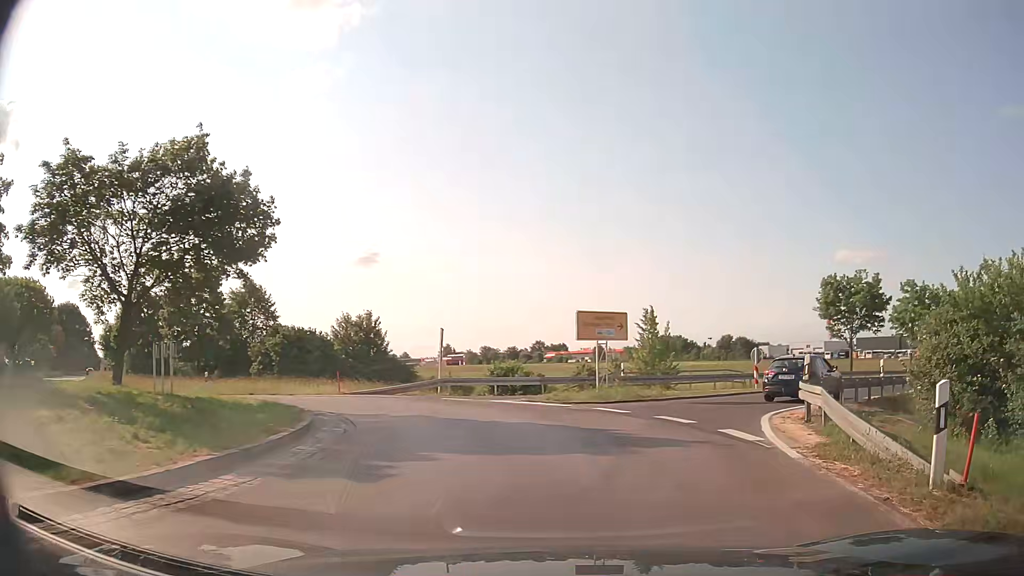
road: secondary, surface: asphalt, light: Day
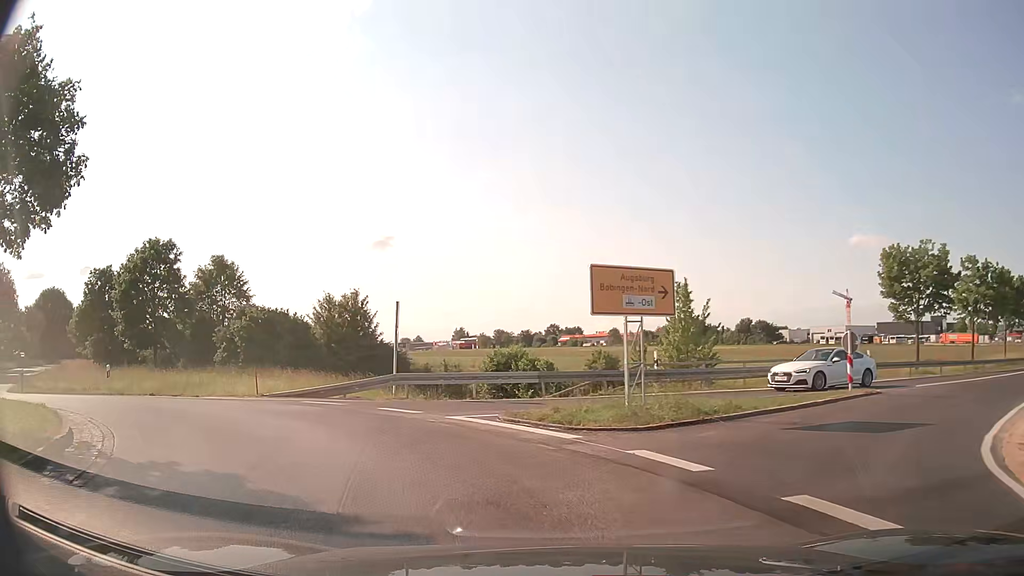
(+0.6, +8.8) m; +1°
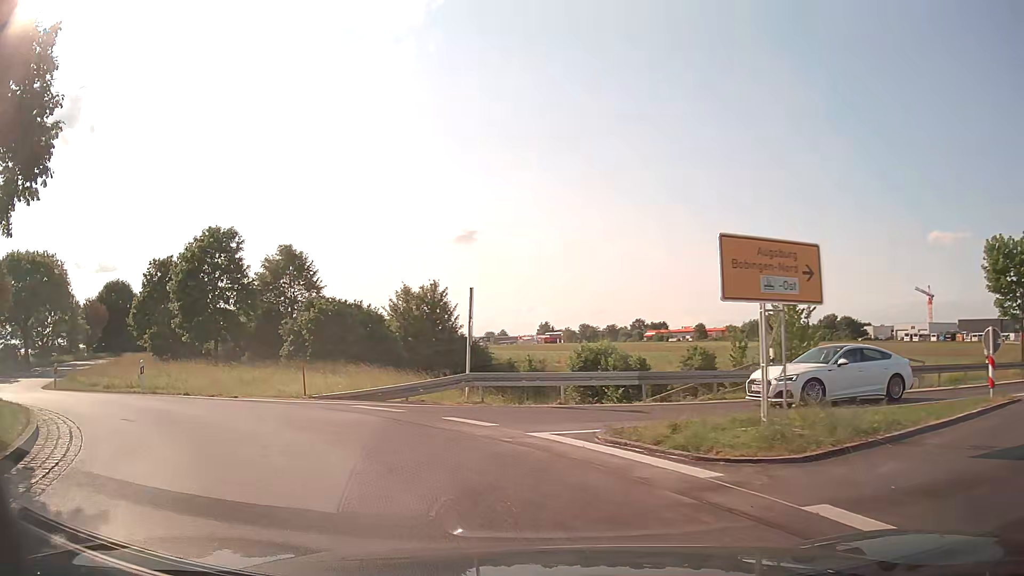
(-0.2, +3.1) m; -8°
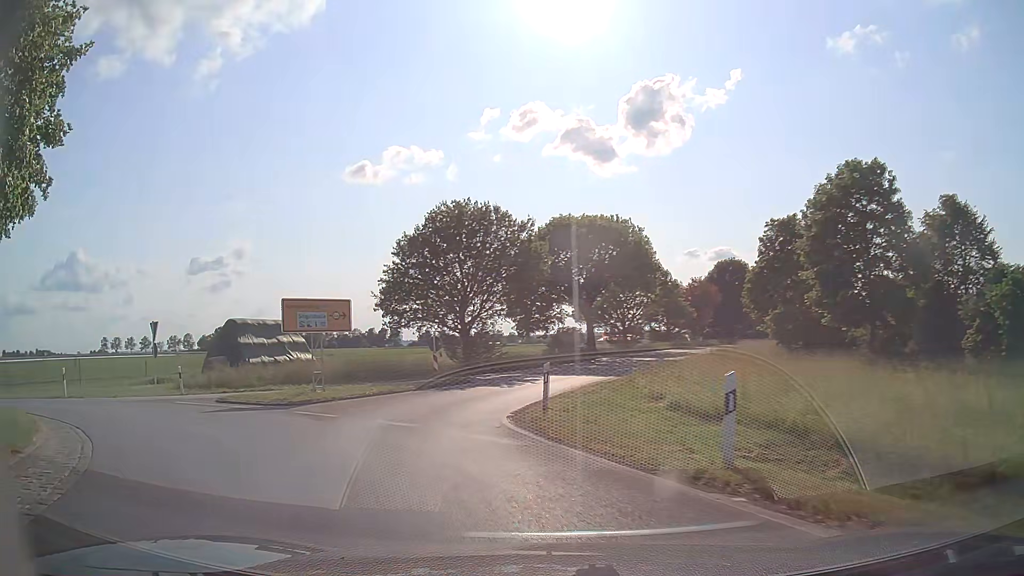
(-6.9, +14.1) m; -52°
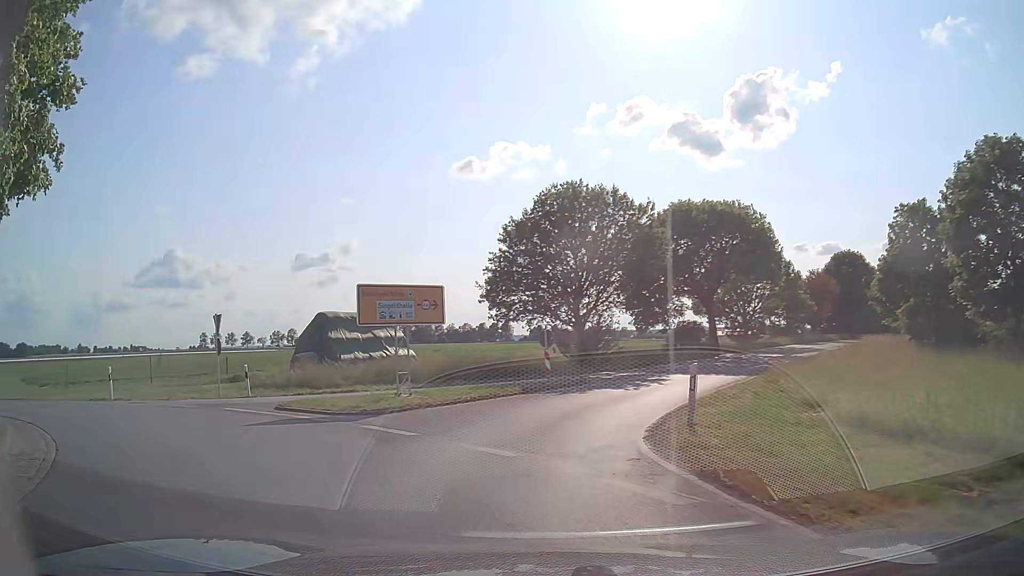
(-0.3, +3.7) m; -10°
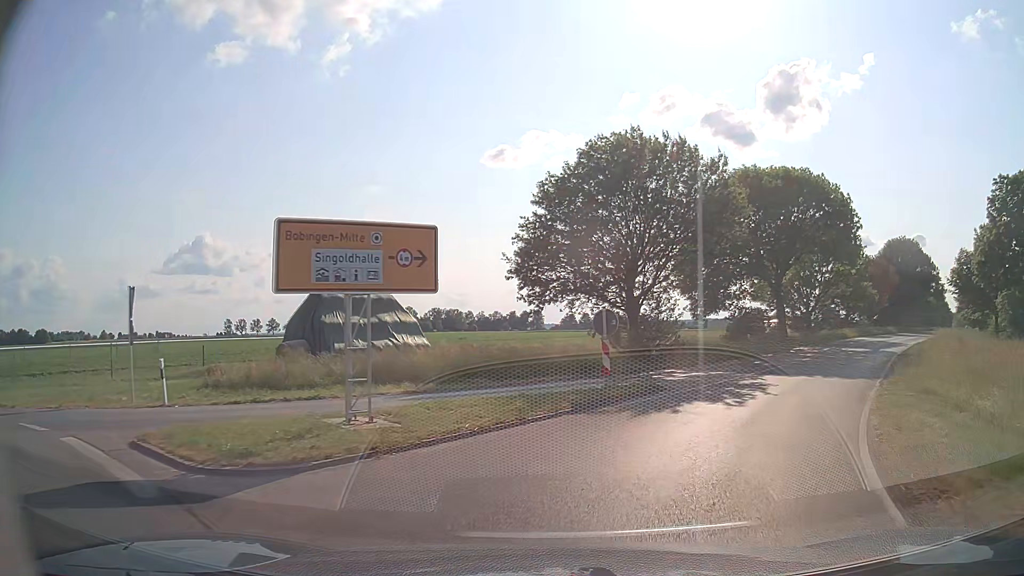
(-0.5, +7.8) m; -4°
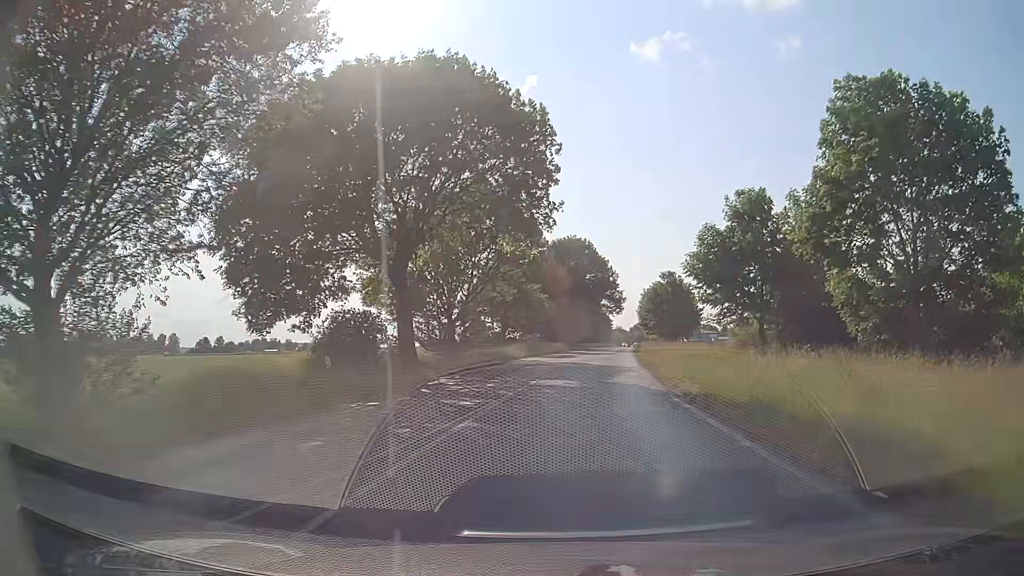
(+6.1, +18.4) m; +31°
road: tertiary
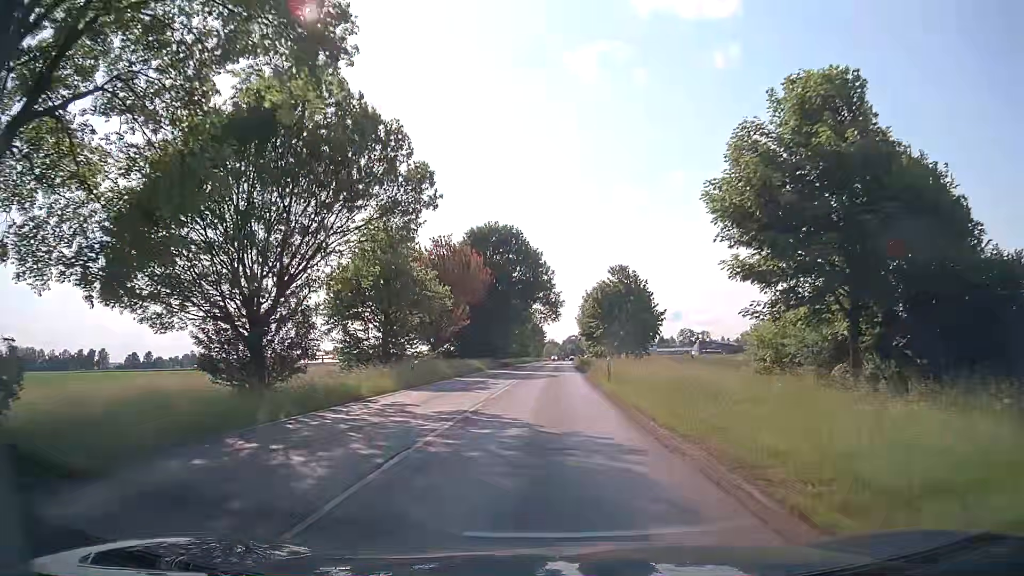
(+1.4, +18.8) m; +6°
(0, +10) (0, +20) (0, +30) (0, +40) (0, +50) (0, +60) (+1, +70) (+1, +80) (+1, +90) (+1, +100) m
